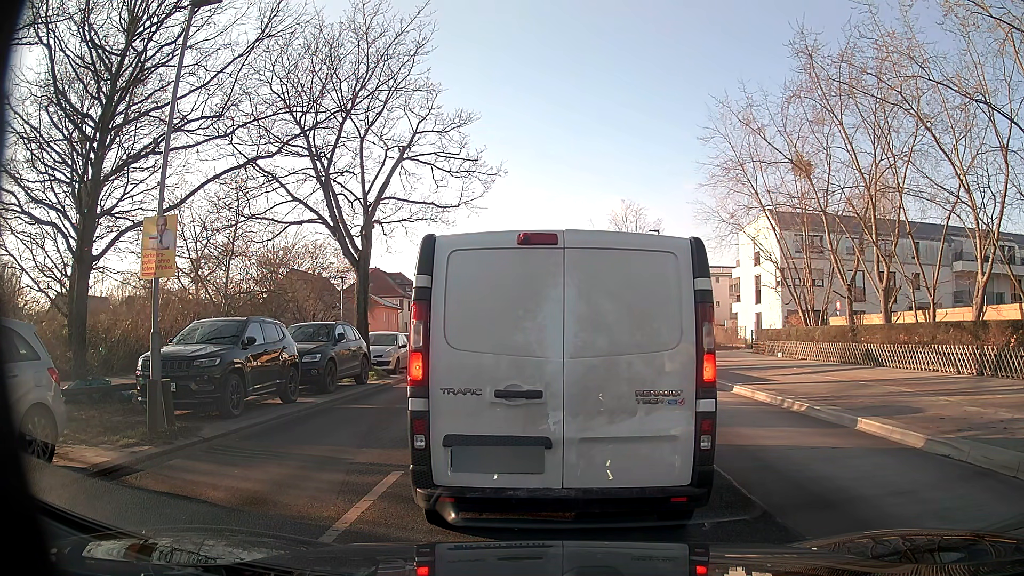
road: secondary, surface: asphalt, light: Day
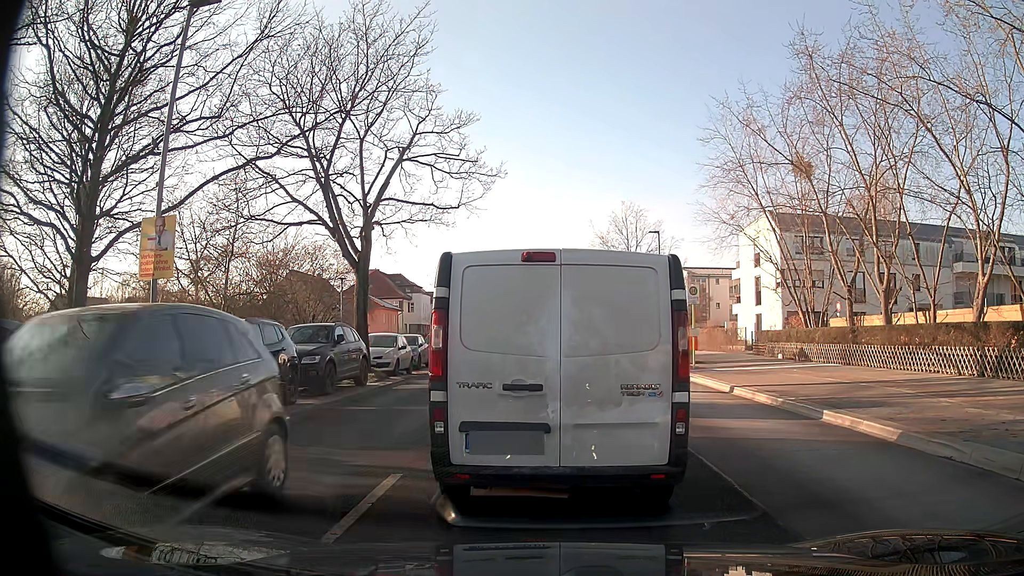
(0.0, 0.0) m; 0°
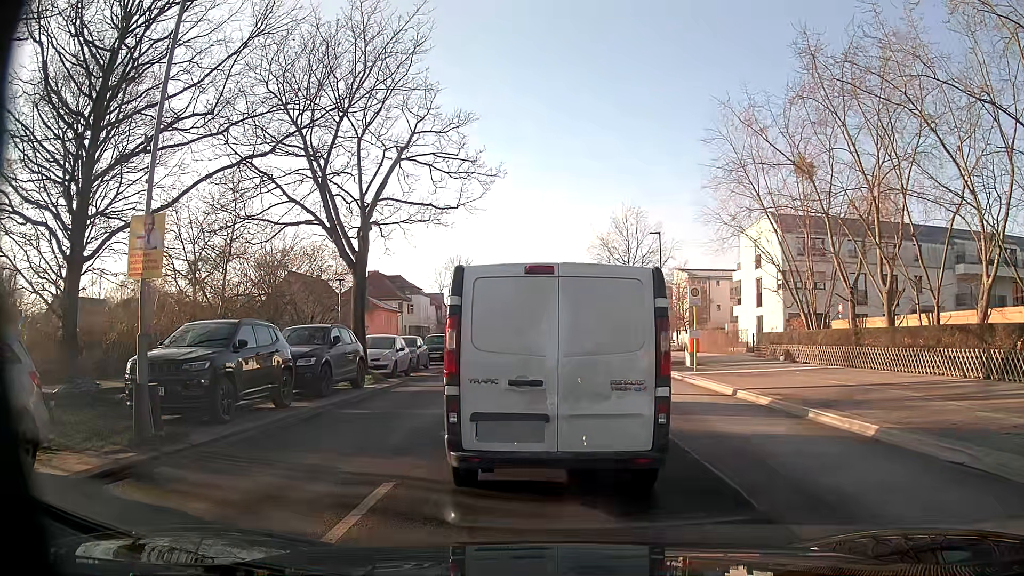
(0.0, +0.3) m; 0°
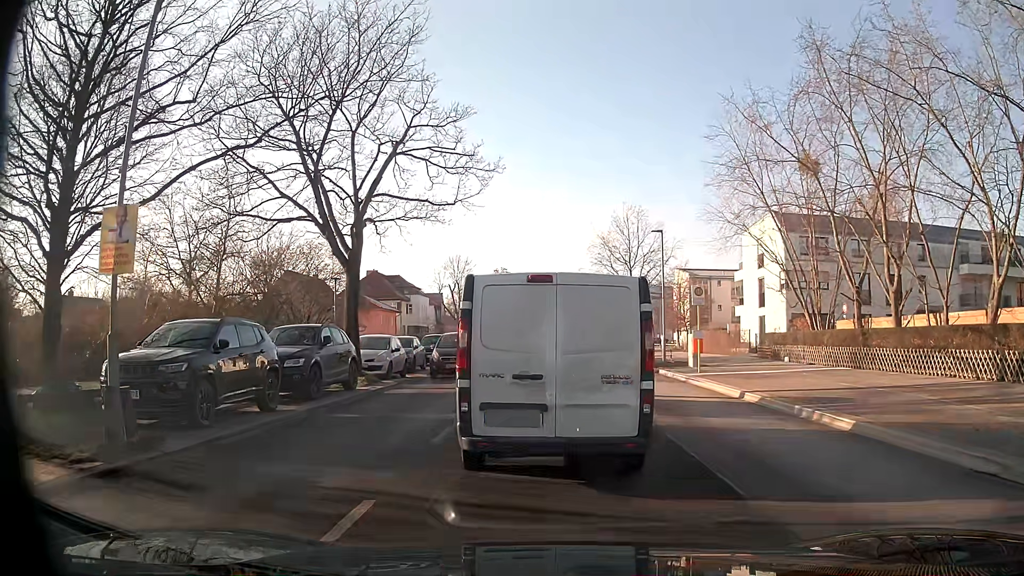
(0.0, +0.8) m; -1°
